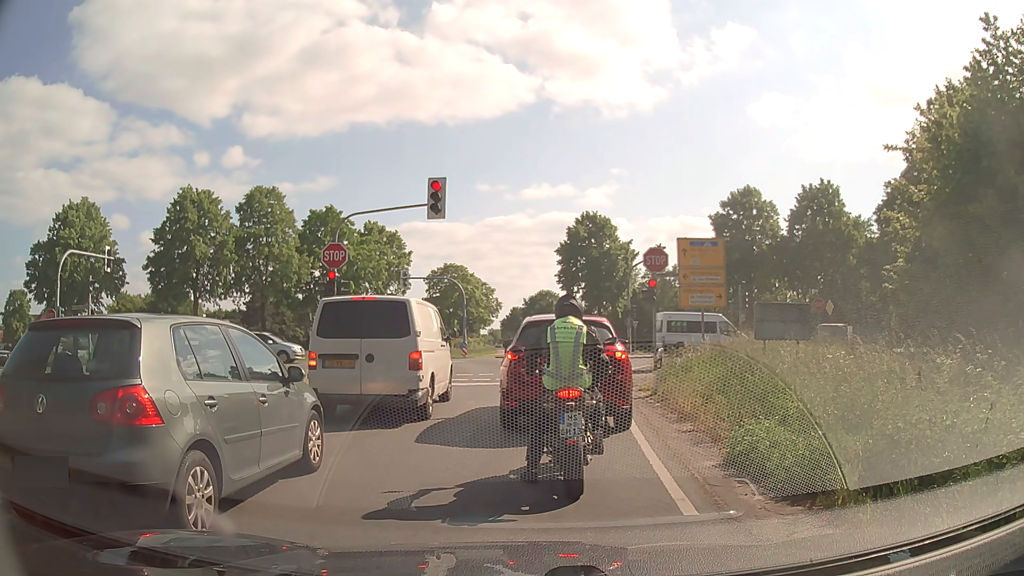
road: secondary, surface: asphalt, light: Day
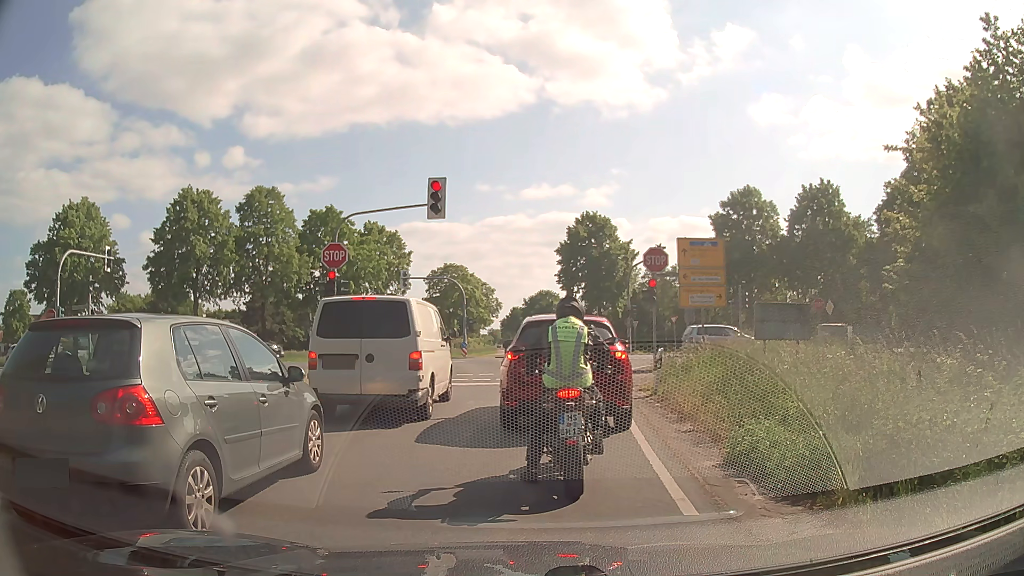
(0.0, 0.0) m; 0°
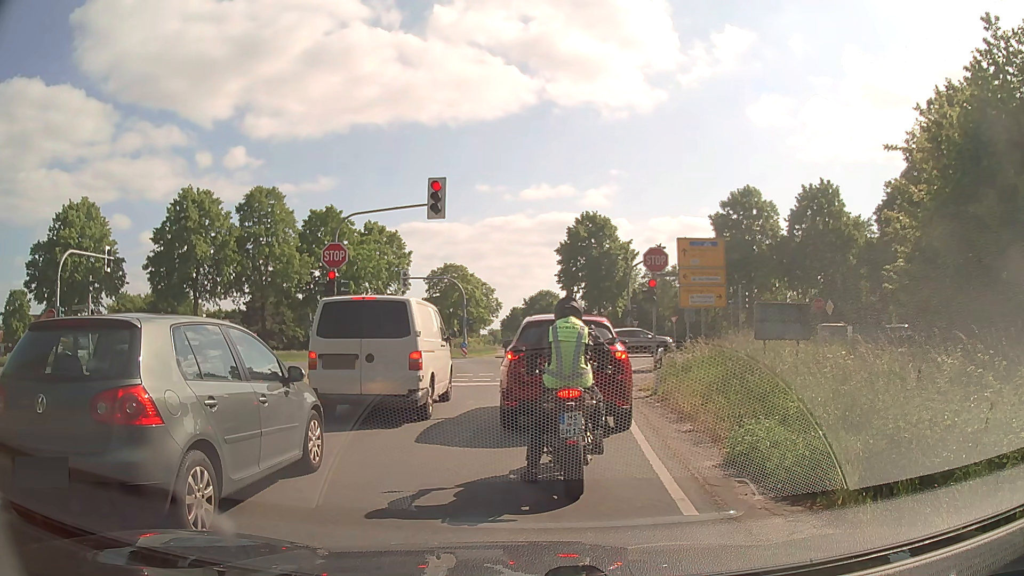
(0.0, 0.0) m; 0°
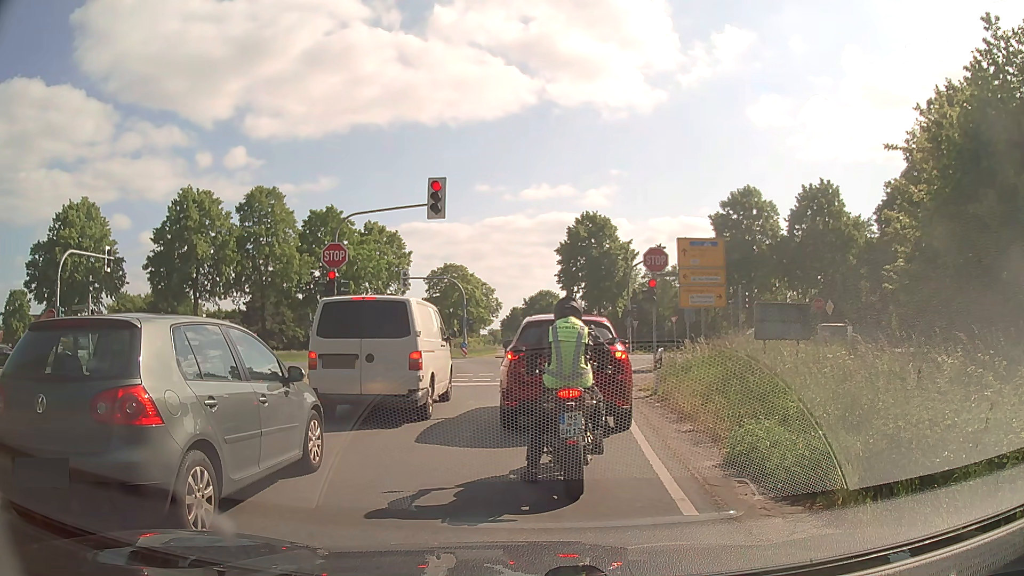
(0.0, 0.0) m; 0°
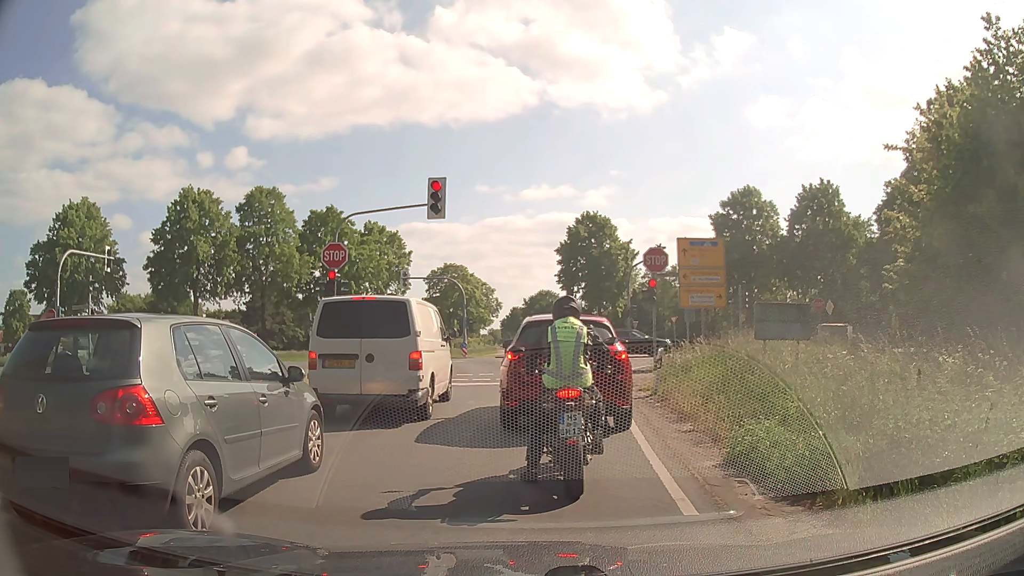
(0.0, 0.0) m; 0°
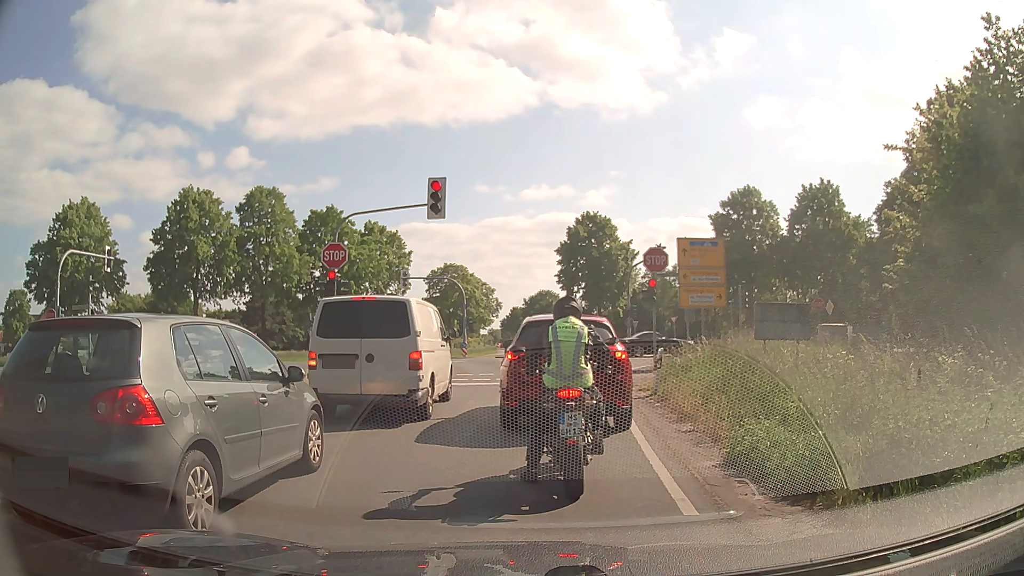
(0.0, 0.0) m; 0°
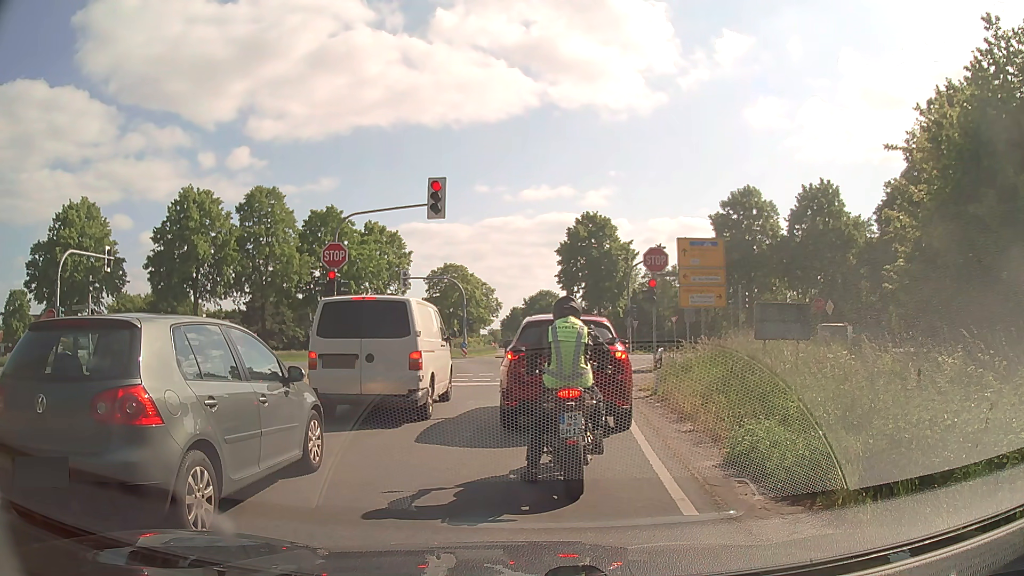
(0.0, 0.0) m; 0°
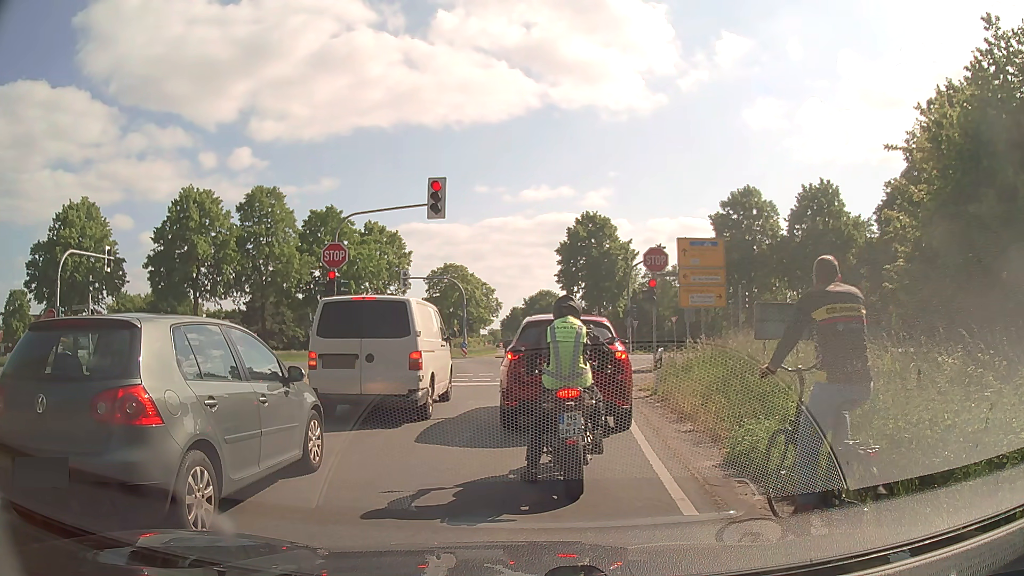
(0.0, 0.0) m; 0°
(0, +10) (+1, +20) (+2, +30) (+2, +40) (+2, +50) (+2, +60) (+2, +70) (+3, +80) (+3, +90) (+4, +100) m
